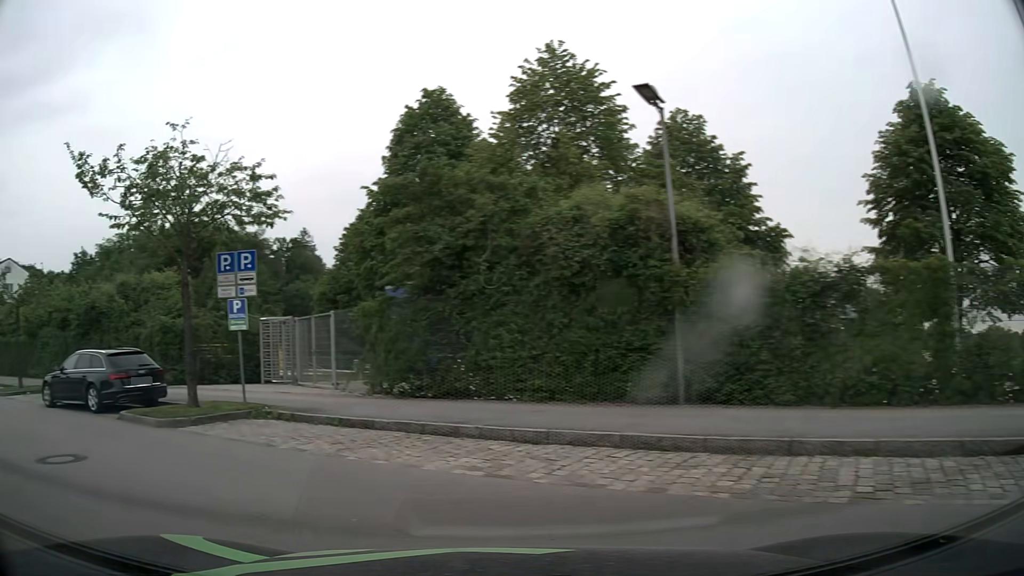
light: Day
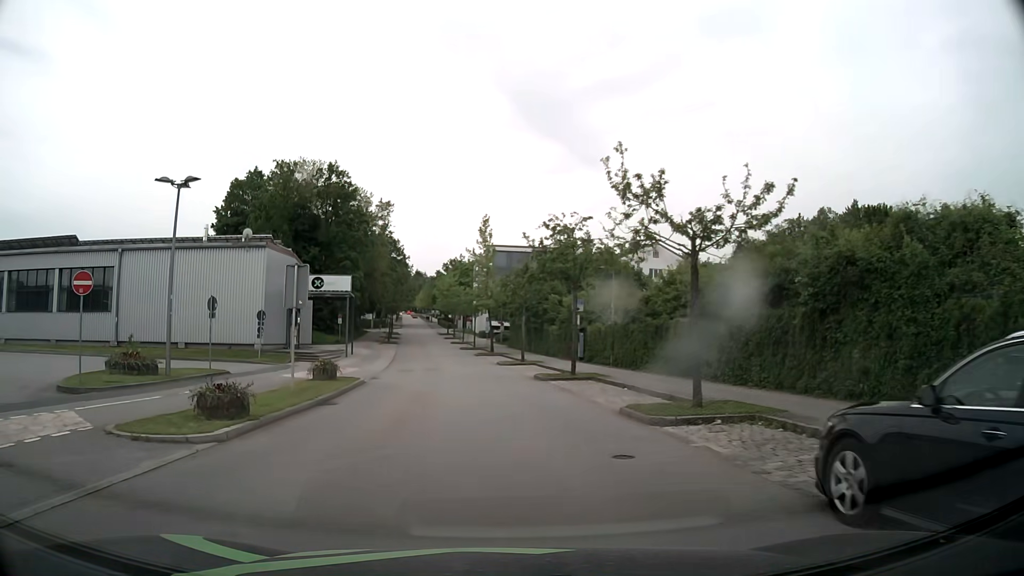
(-8.3, +10.9) m; -57°
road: residential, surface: asphalt
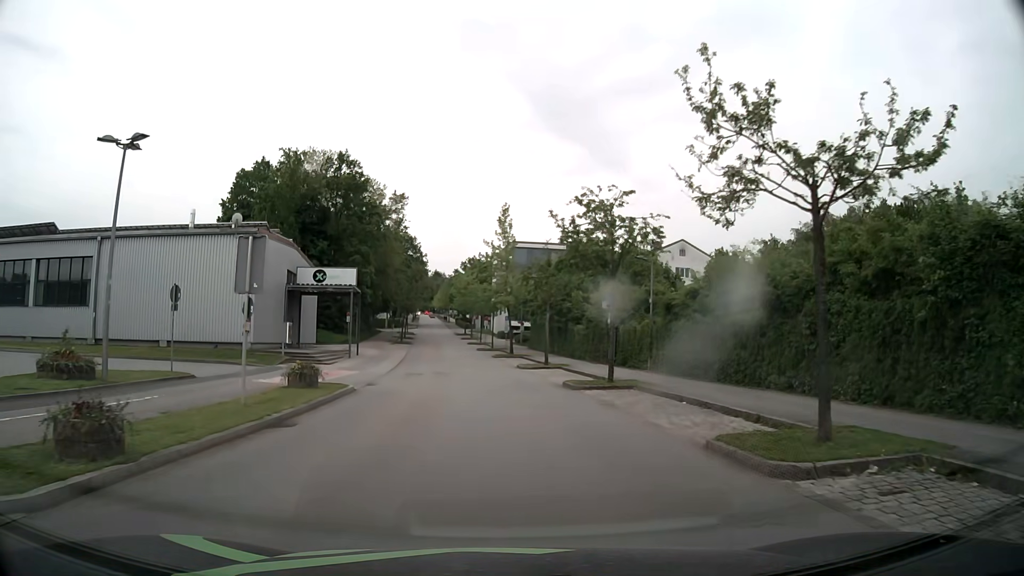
(-0.1, +4.9) m; -1°
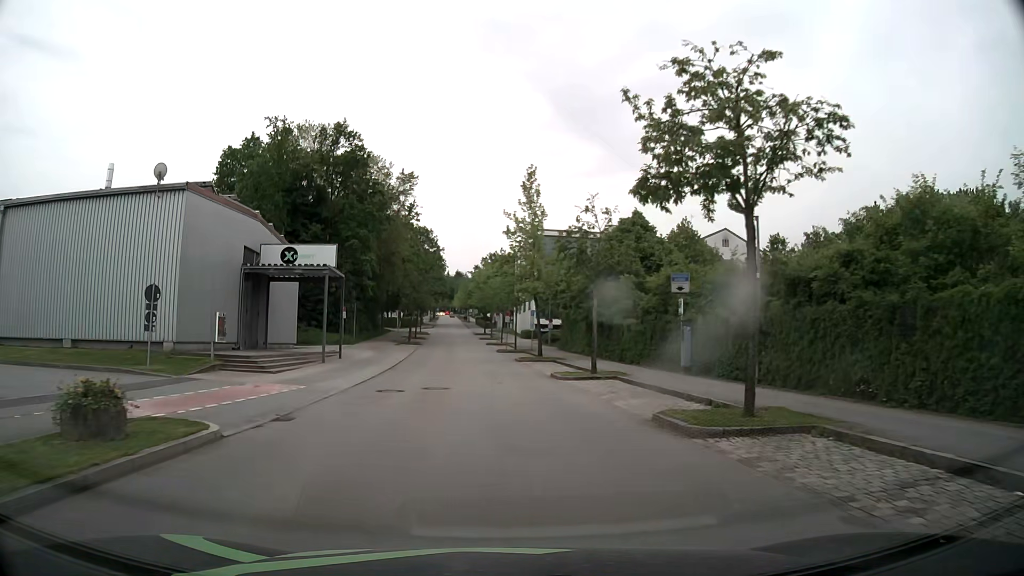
(-0.1, +11.5) m; -2°
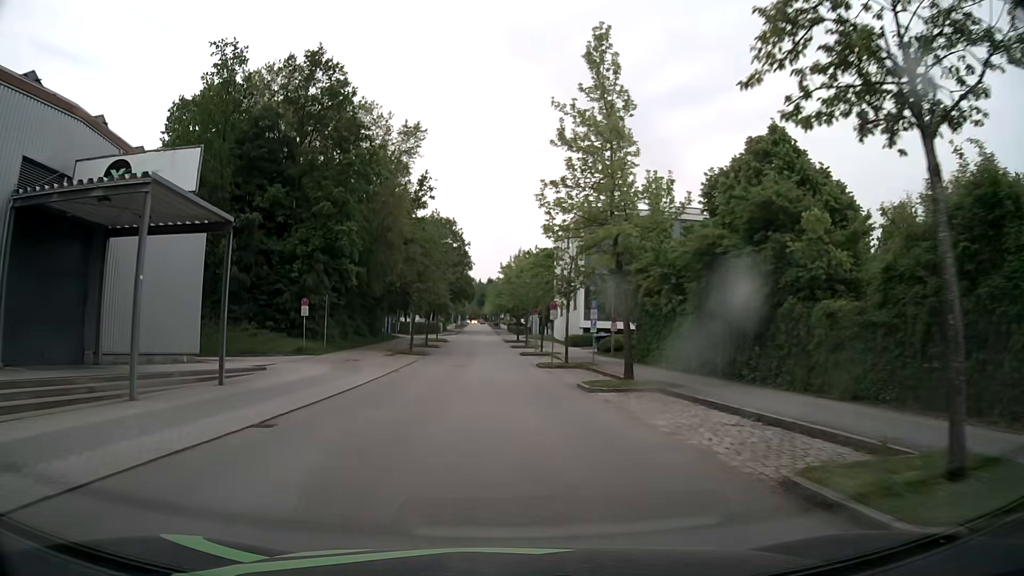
(-0.5, +19.8) m; -3°
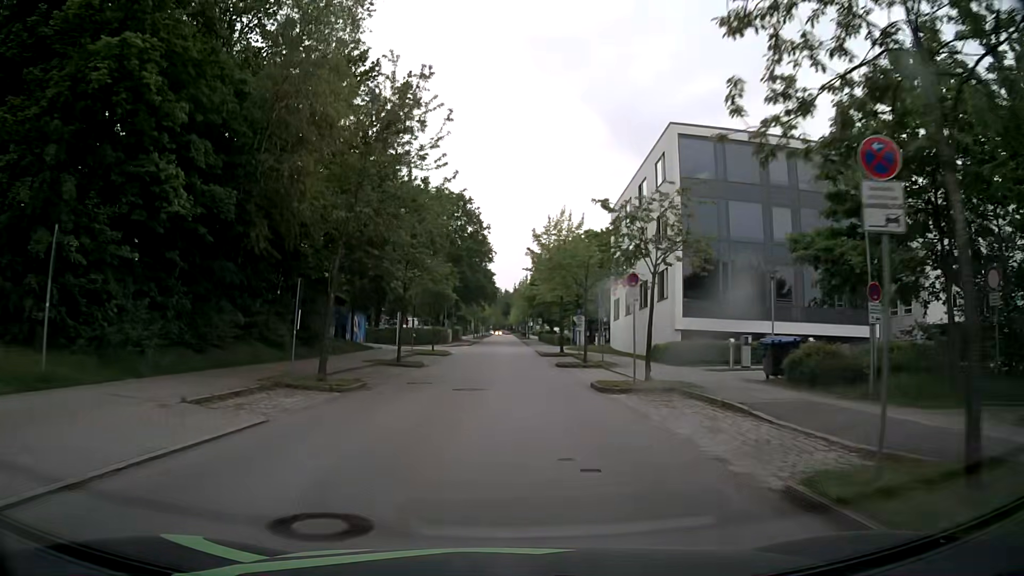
(-0.6, +28.8) m; -2°
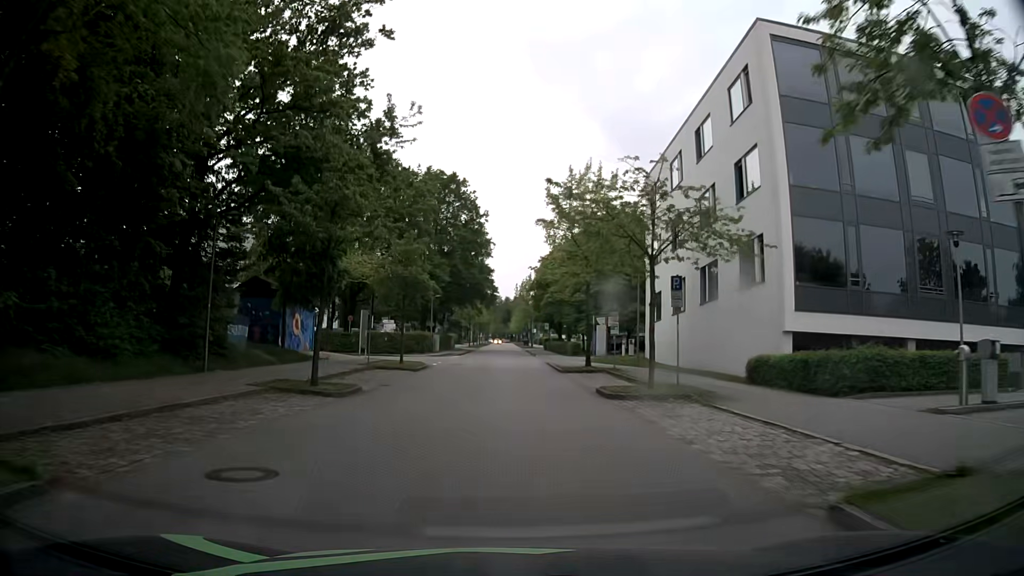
(-0.1, +15.0) m; 0°
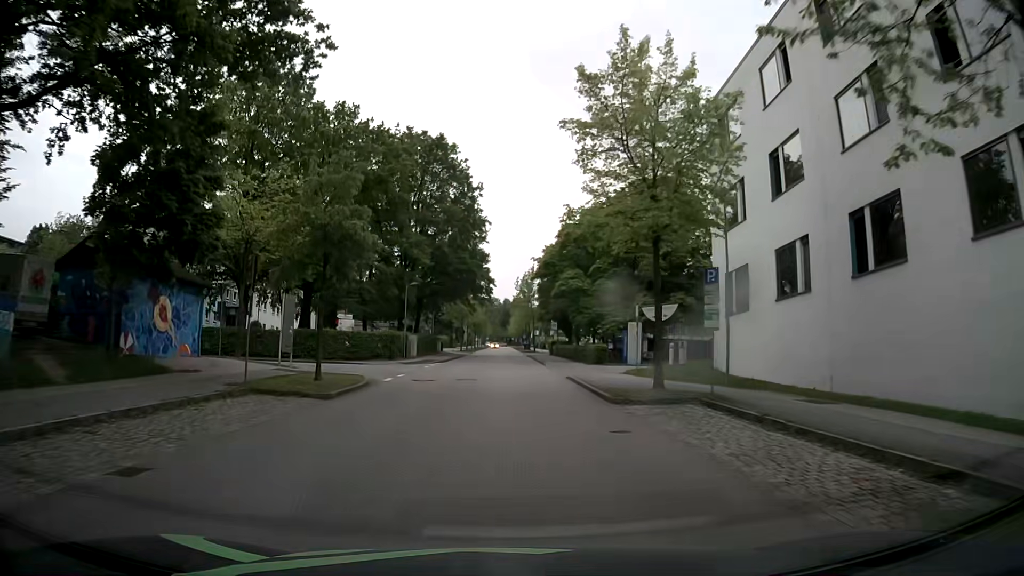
(-0.1, +15.2) m; 0°
(0, +10) (0, +20) (0, +30) (0, +40) (0, +50) (0, +60) (-1, +70) (-1, +80) (-1, +90) (-1, +100) m
